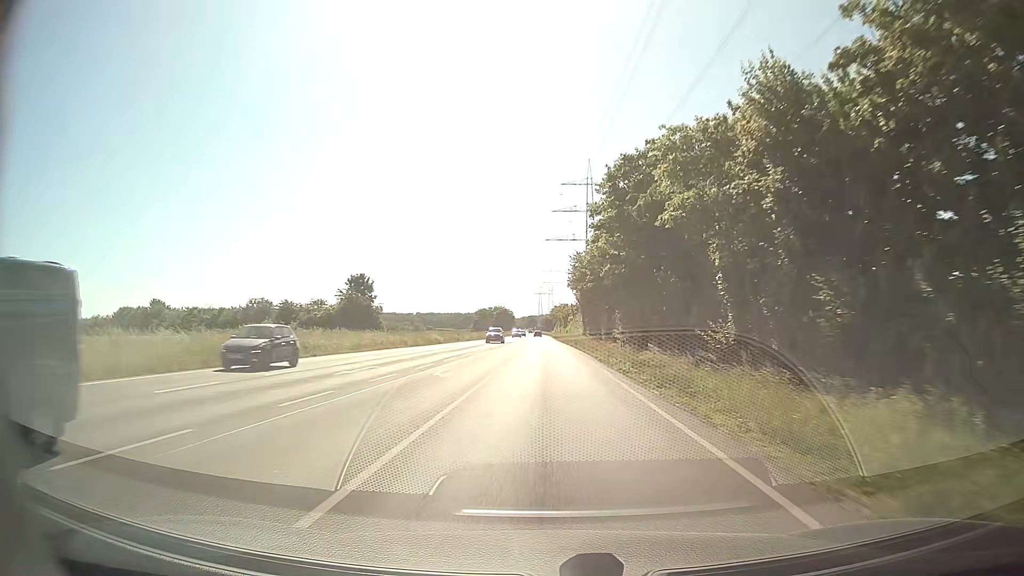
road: secondary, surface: asphalt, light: Day
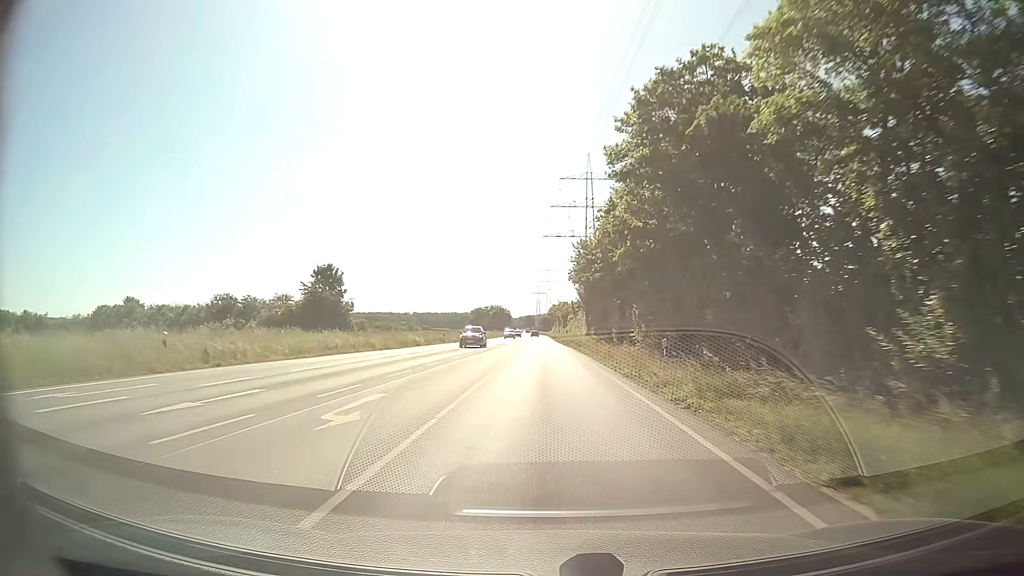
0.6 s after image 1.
(0.0, +10.2) m; 0°
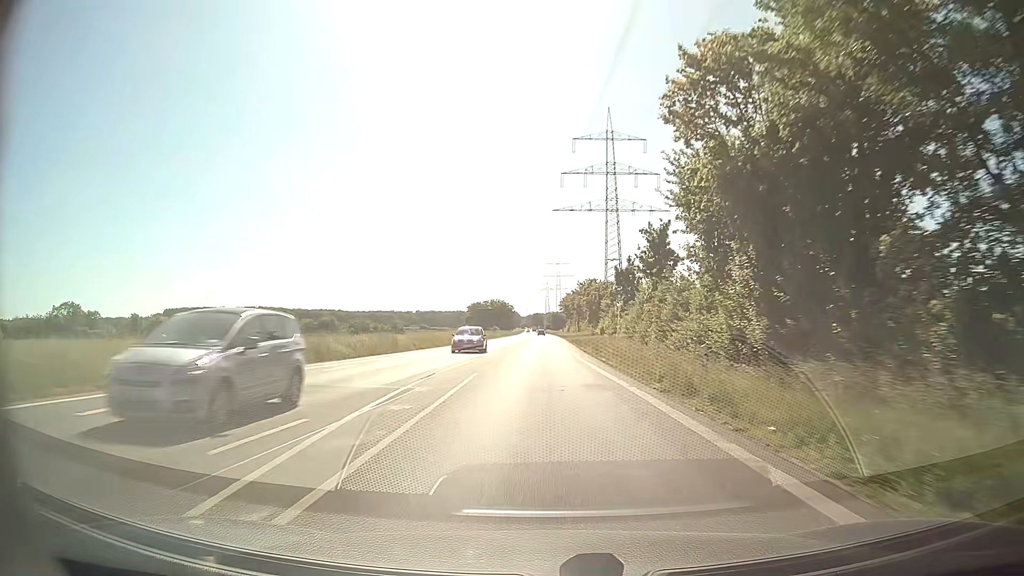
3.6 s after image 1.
(-0.3, +54.6) m; -1°
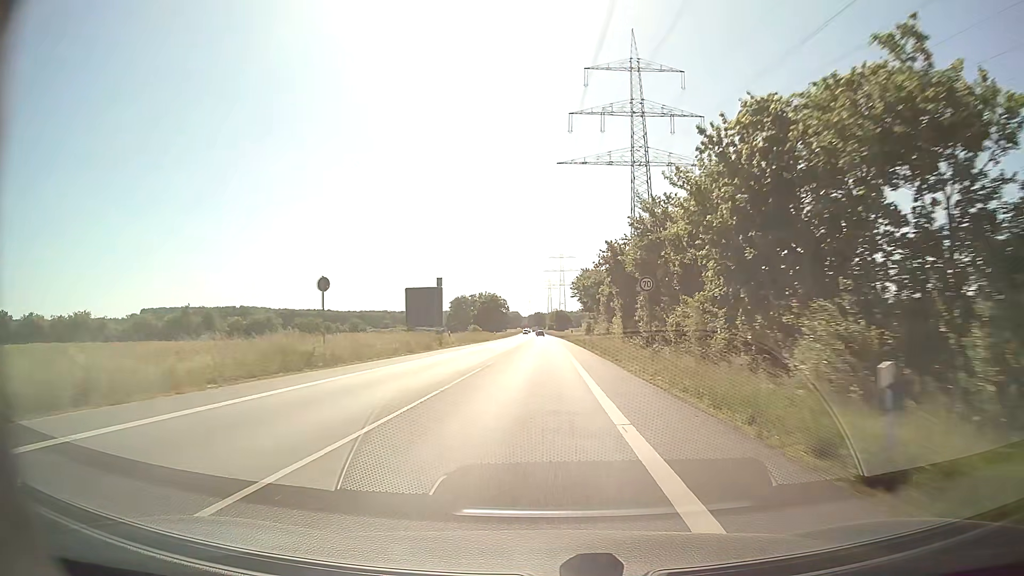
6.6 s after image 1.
(0.0, +59.9) m; -1°
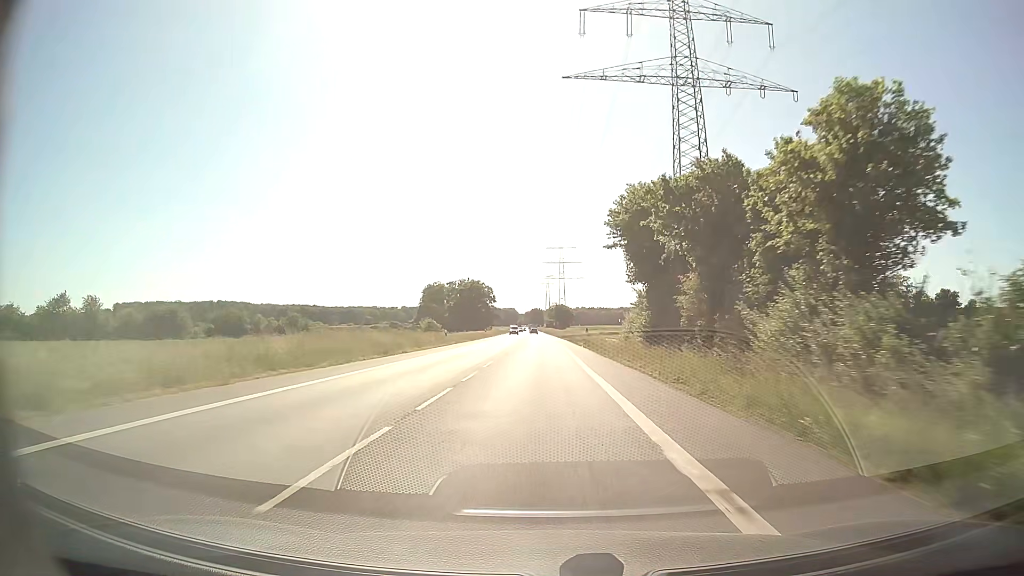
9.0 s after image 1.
(+0.2, +51.0) m; 0°
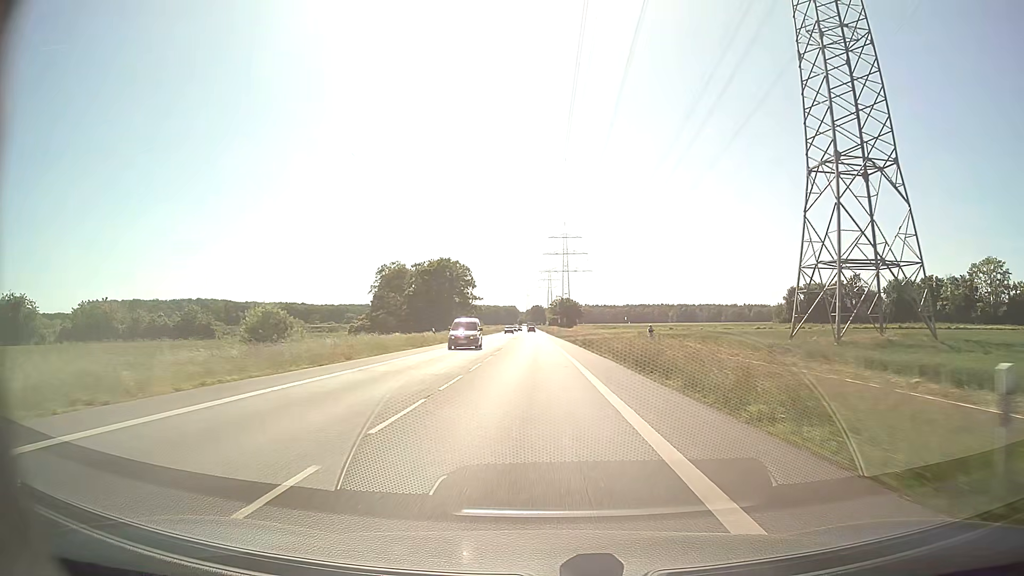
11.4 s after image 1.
(-0.1, +50.8) m; 0°
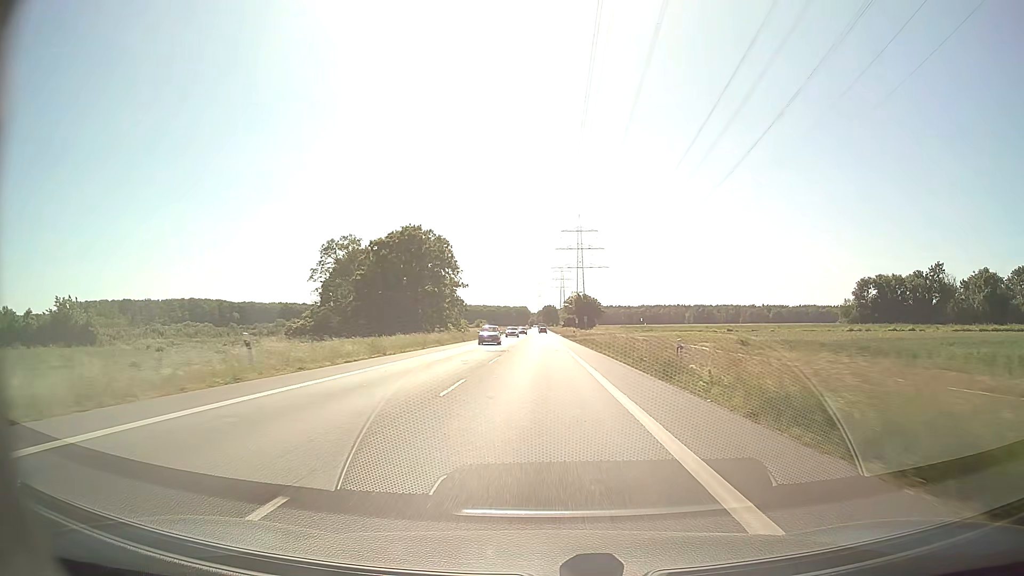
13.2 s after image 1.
(-0.3, +37.4) m; -1°
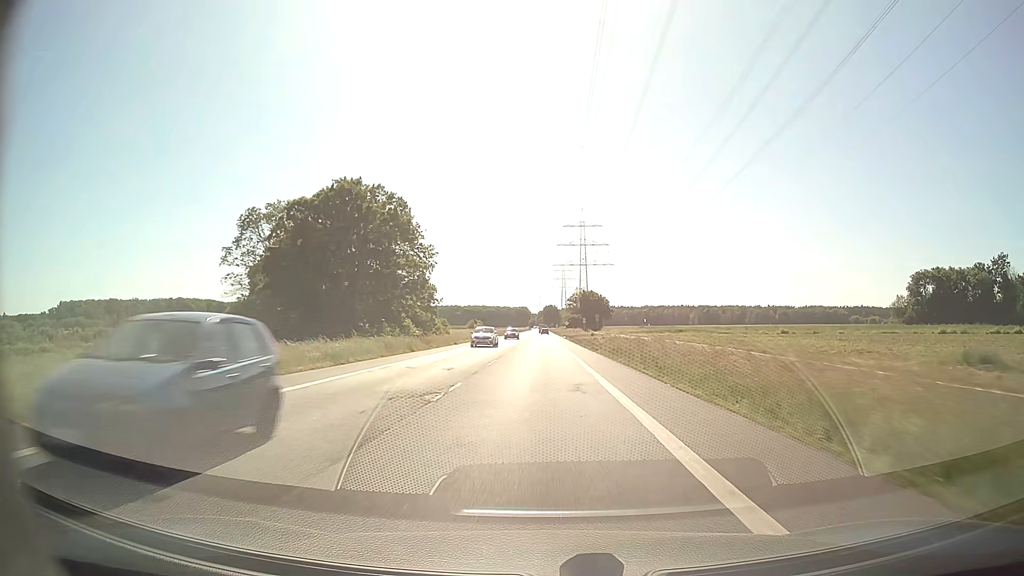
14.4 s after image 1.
(-0.1, +24.8) m; 0°
(0, +10) (0, +20) (0, +30) (0, +40) (0, +50) (0, +60) (0, +70) (0, +80) (0, +90) (0, +100) m
